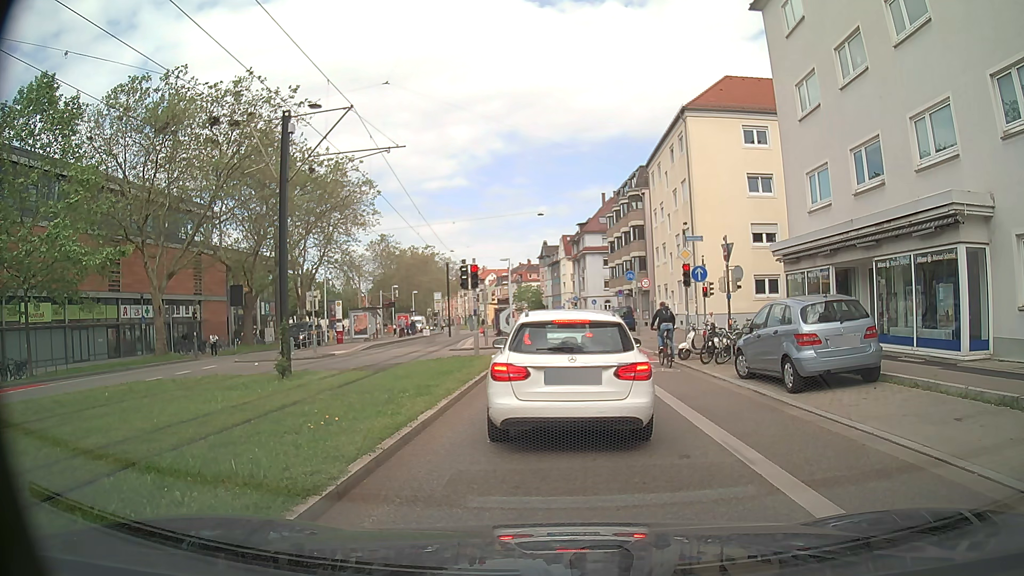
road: secondary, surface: asphalt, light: Day
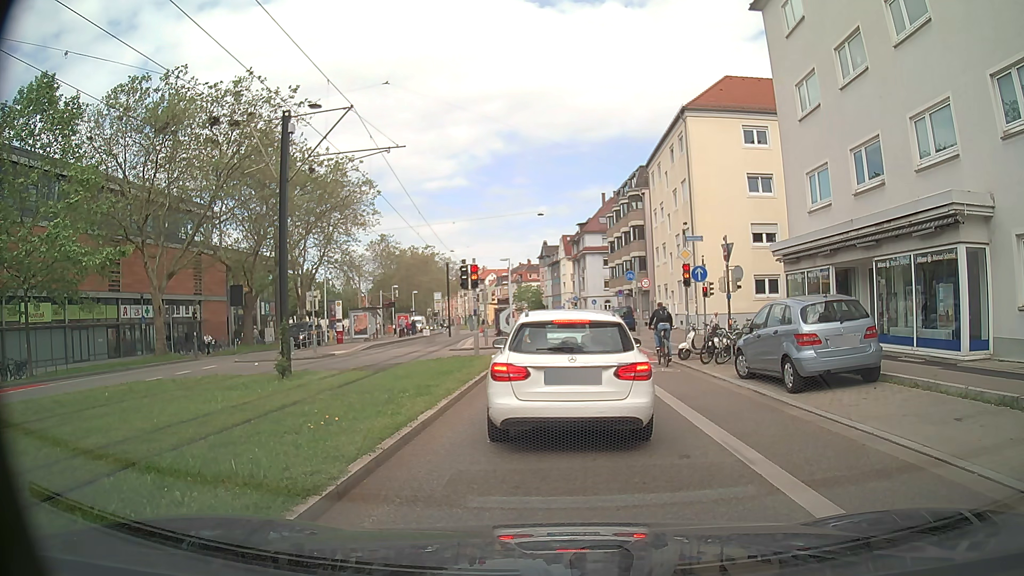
(0.0, 0.0) m; 0°
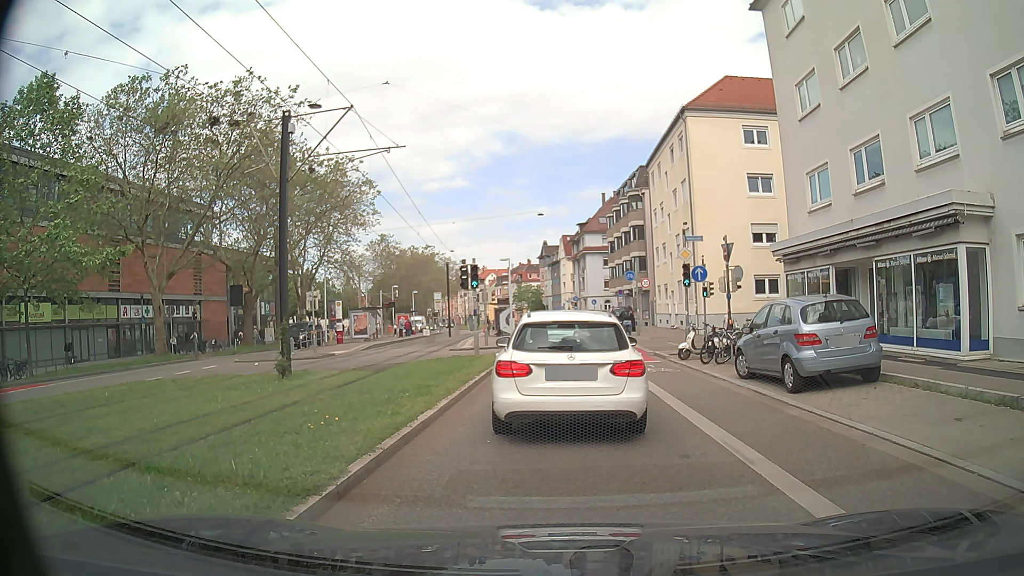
(0.0, 0.0) m; 0°
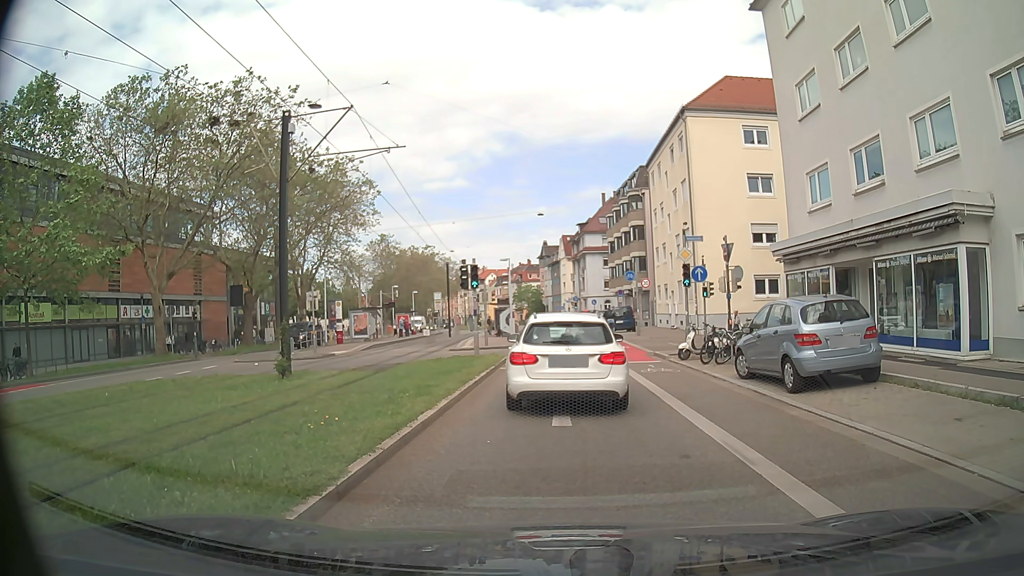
(0.0, 0.0) m; 0°
